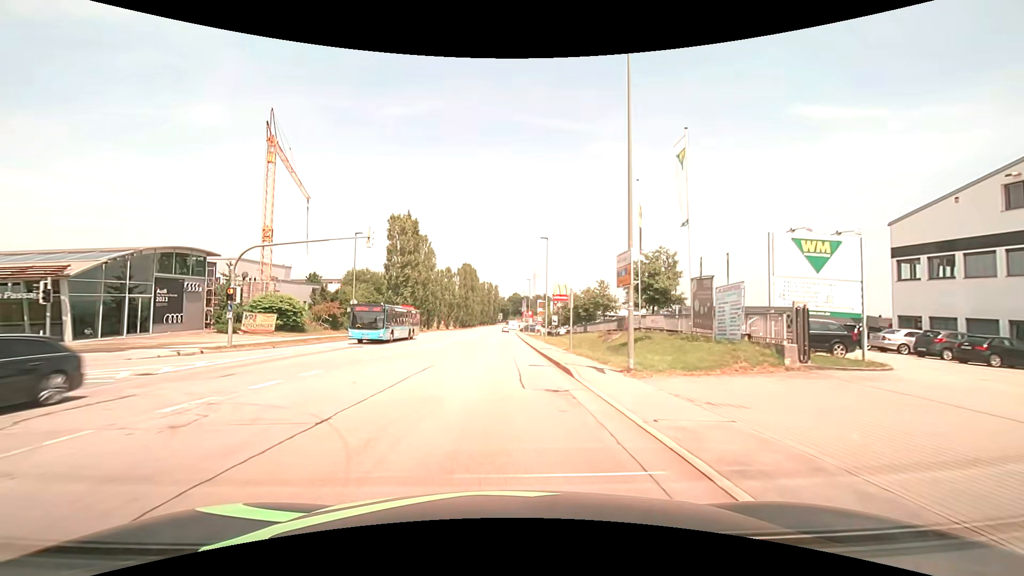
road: secondary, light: Day
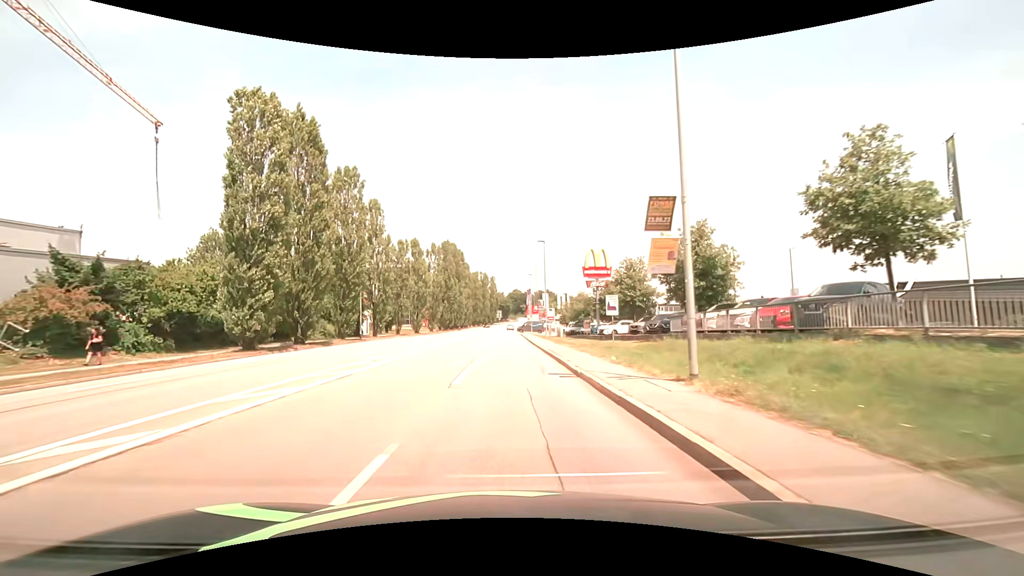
(0.0, +38.3) m; 0°
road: tertiary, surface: asphalt
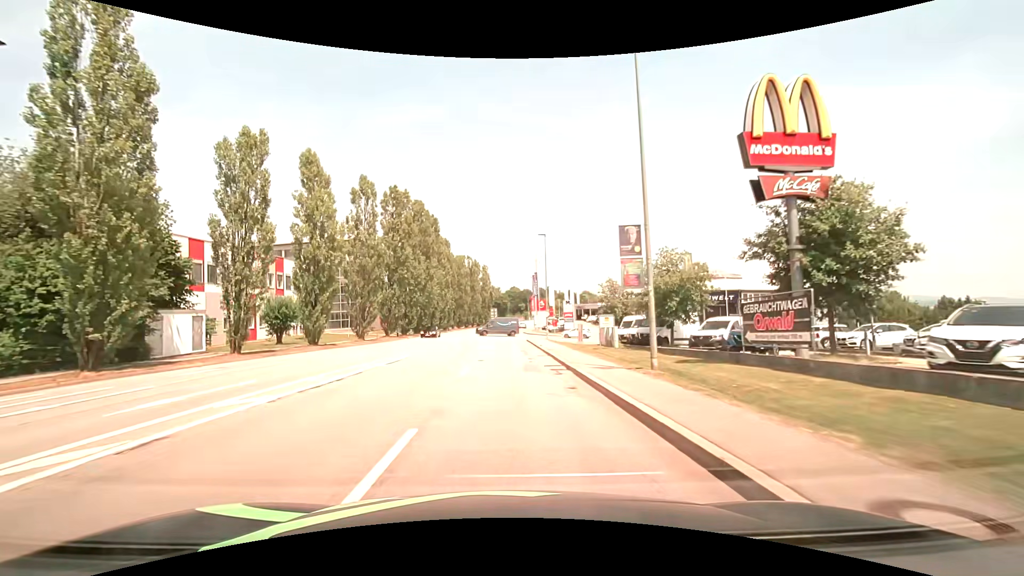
(0.0, +38.1) m; 0°
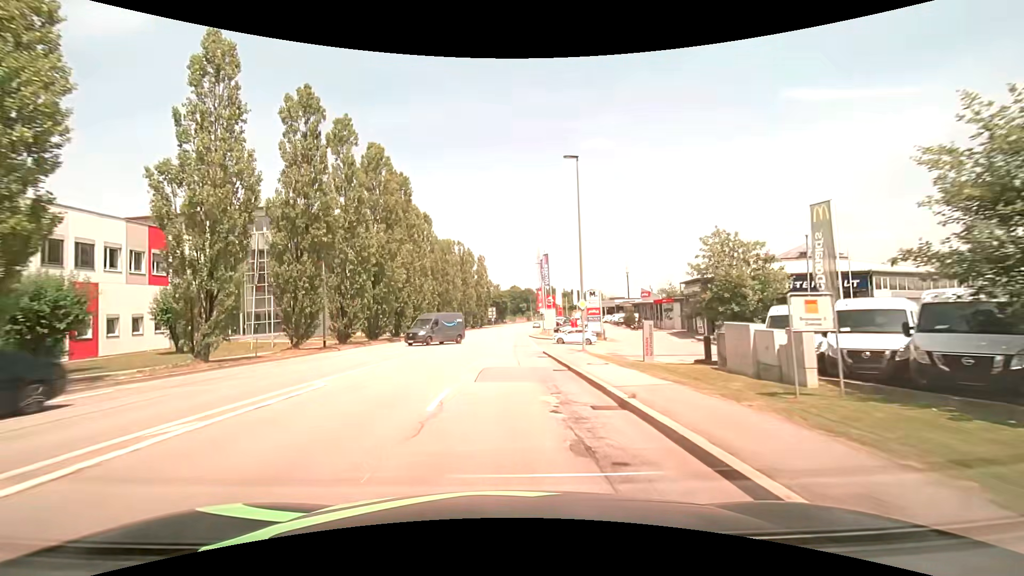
(+0.1, +22.8) m; +1°
(0, +10) (0, +20) (0, +30) (0, +40) (0, +50) (0, +60) (+1, +70) (+1, +80) (+2, +90) (+3, +100) m
